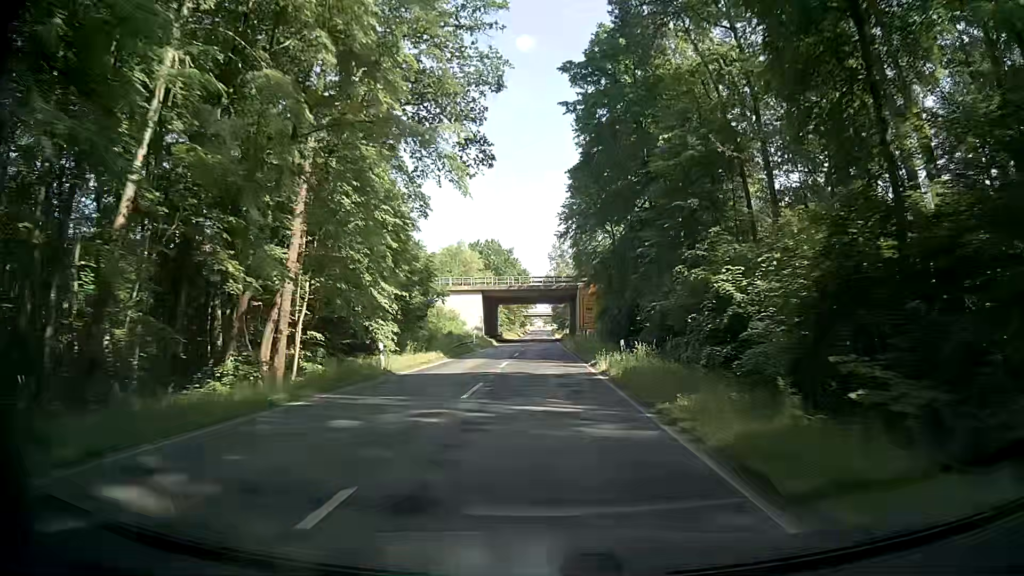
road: secondary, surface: asphalt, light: Day
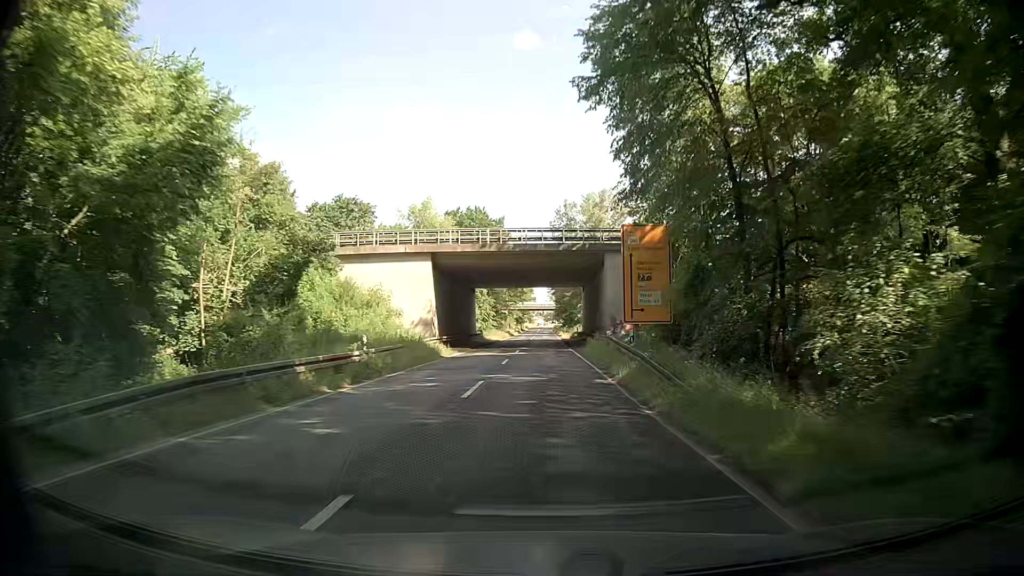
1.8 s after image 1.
(-0.4, +36.1) m; -1°
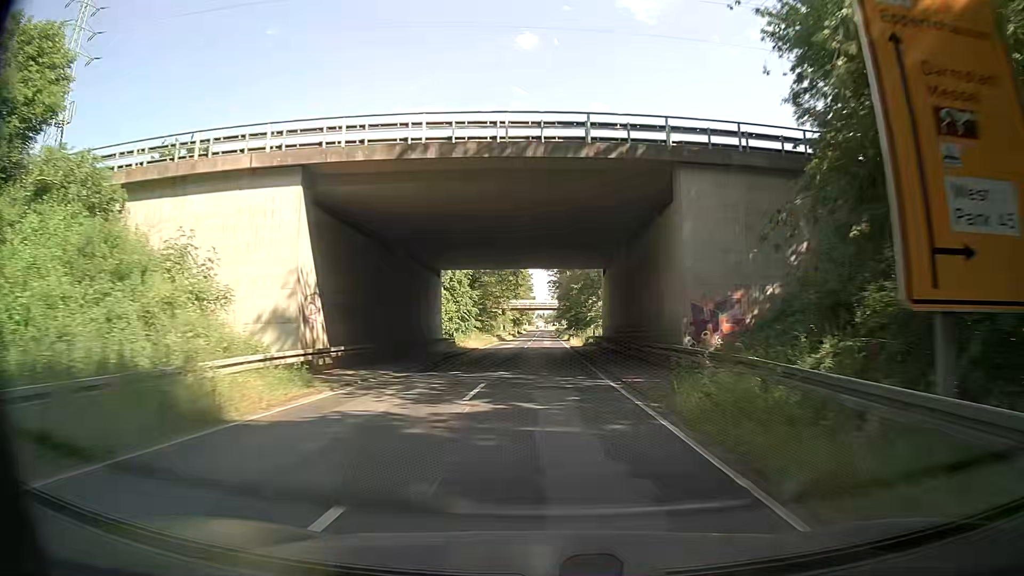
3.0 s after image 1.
(+0.1, +24.0) m; 0°
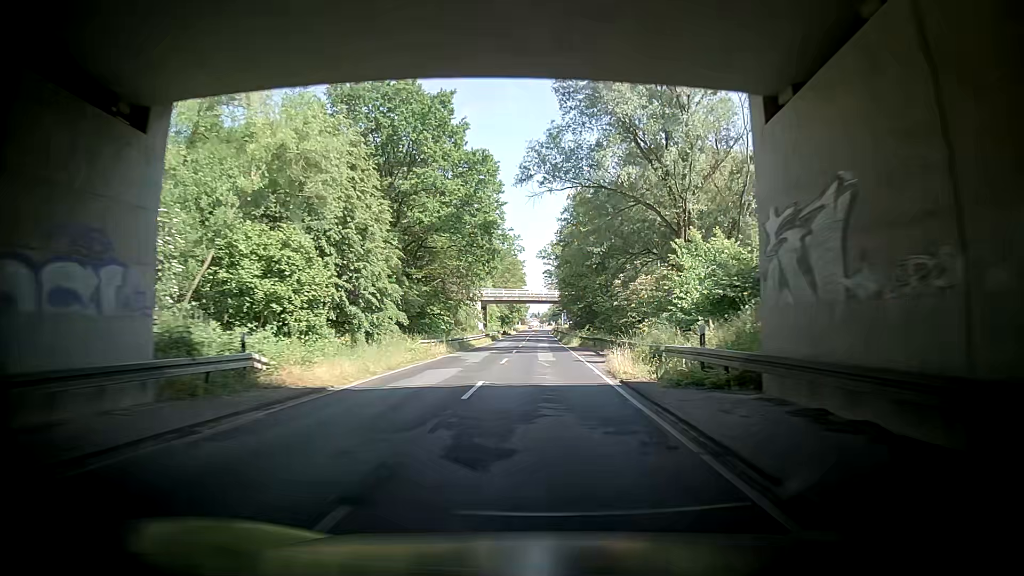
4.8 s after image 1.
(+0.2, +35.7) m; -2°
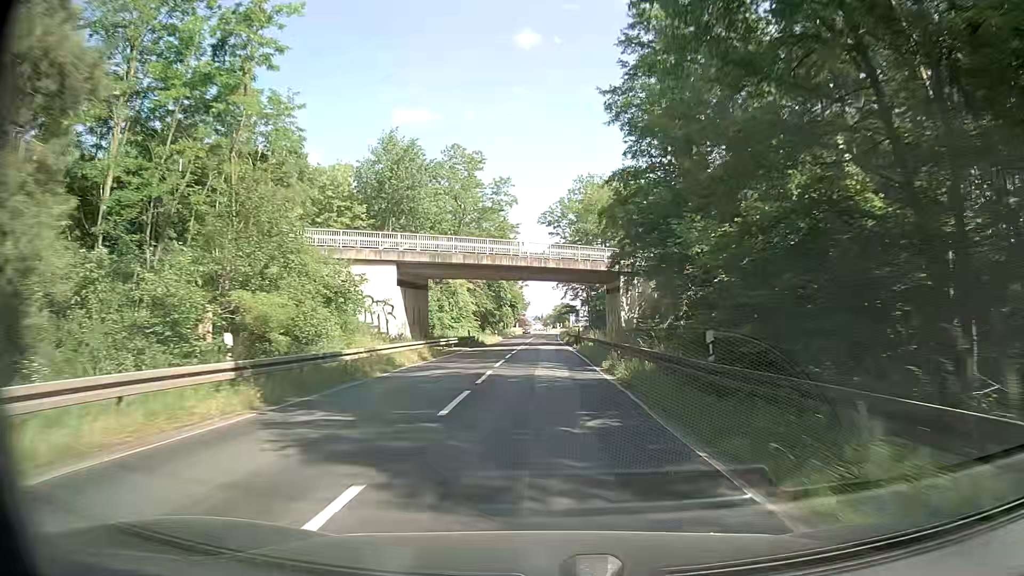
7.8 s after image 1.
(+0.7, +58.7) m; +1°
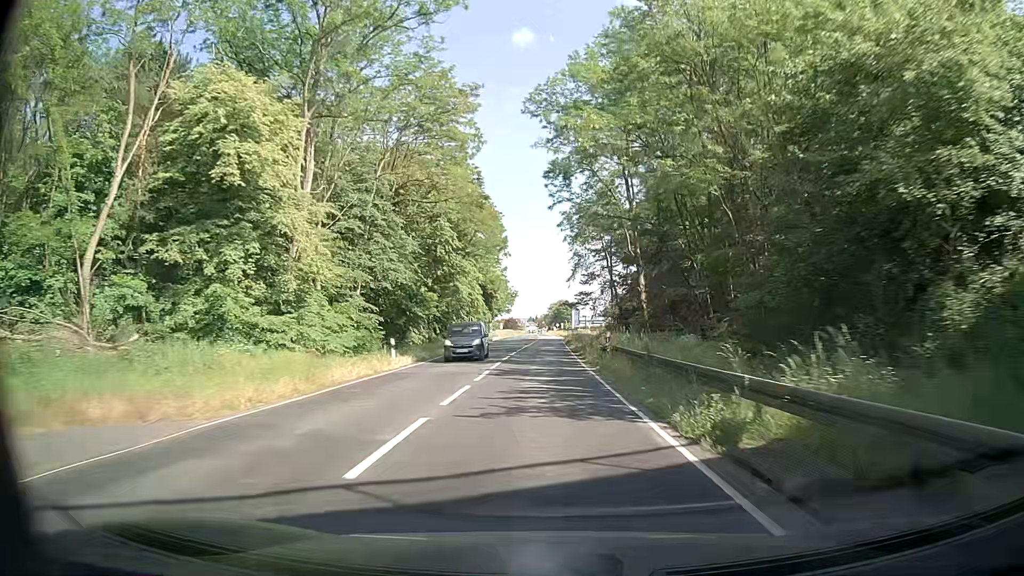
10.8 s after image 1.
(+1.0, +57.9) m; +1°
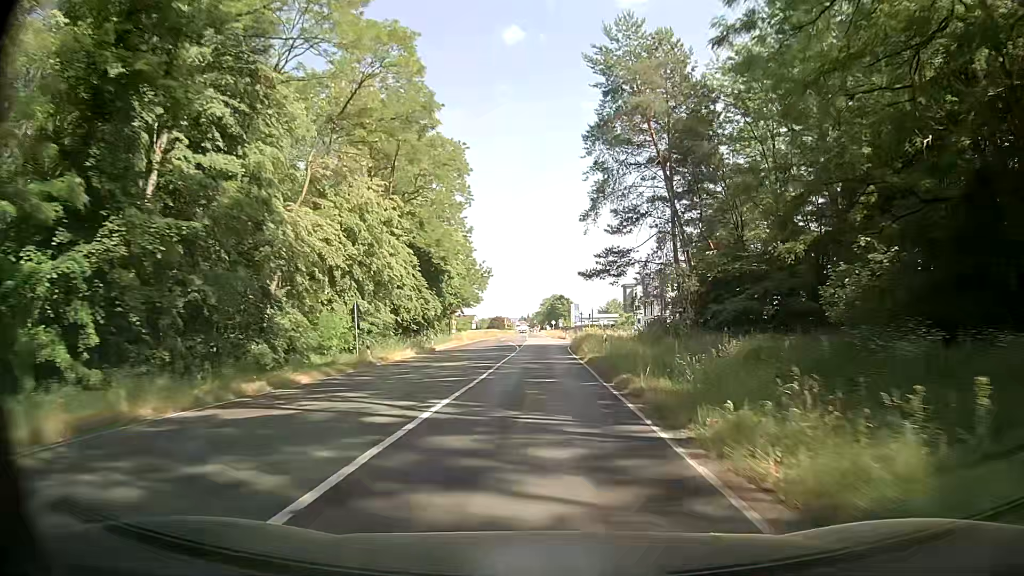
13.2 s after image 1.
(+0.1, +45.7) m; 0°
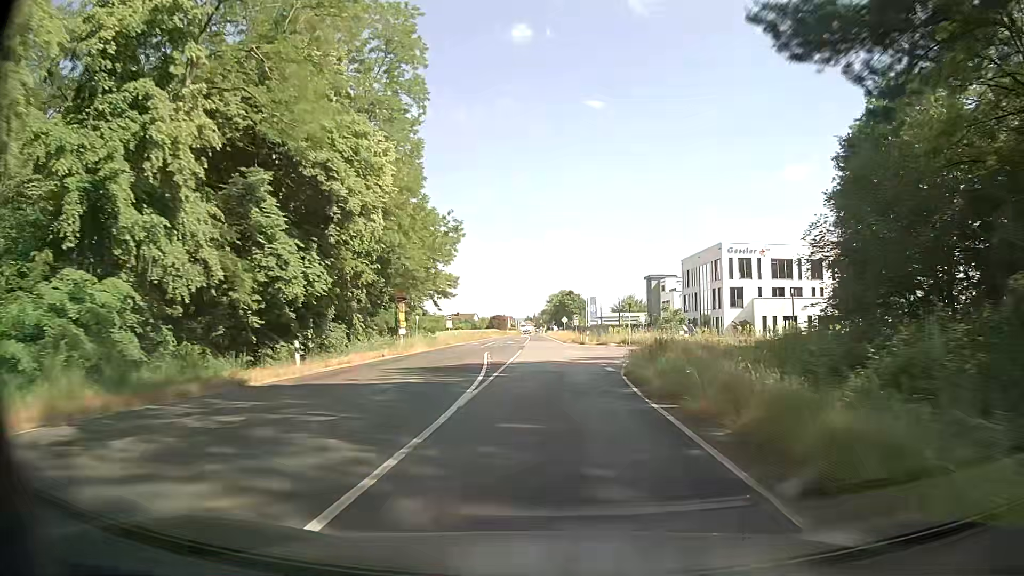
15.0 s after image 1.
(+0.3, +33.7) m; 0°
(0, +10) (0, +20) (0, +30) (0, +40) (0, +50) (0, +60) (0, +70) (0, +80) (0, +90) (-1, +100) m
